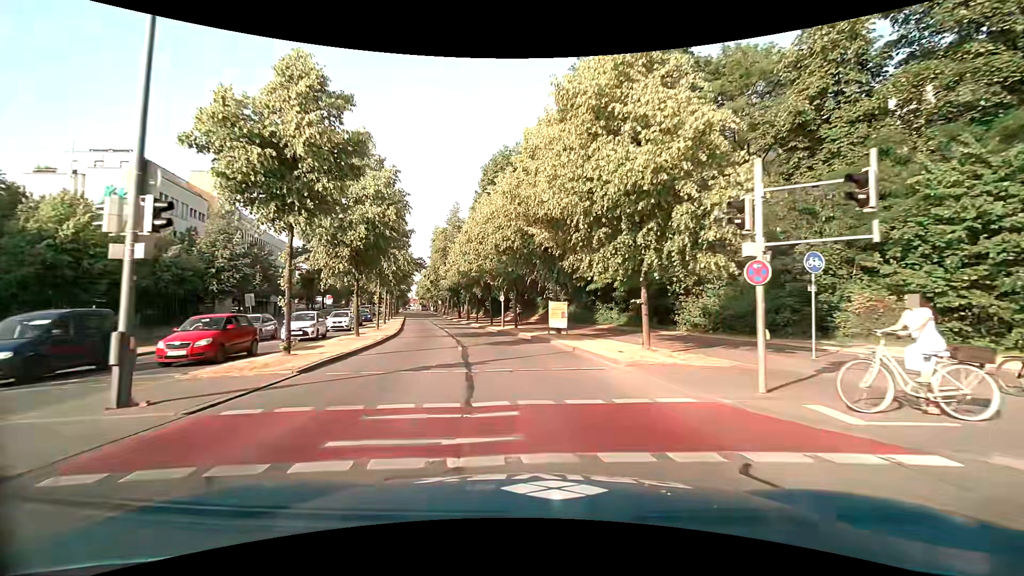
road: primary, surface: asphalt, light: Day
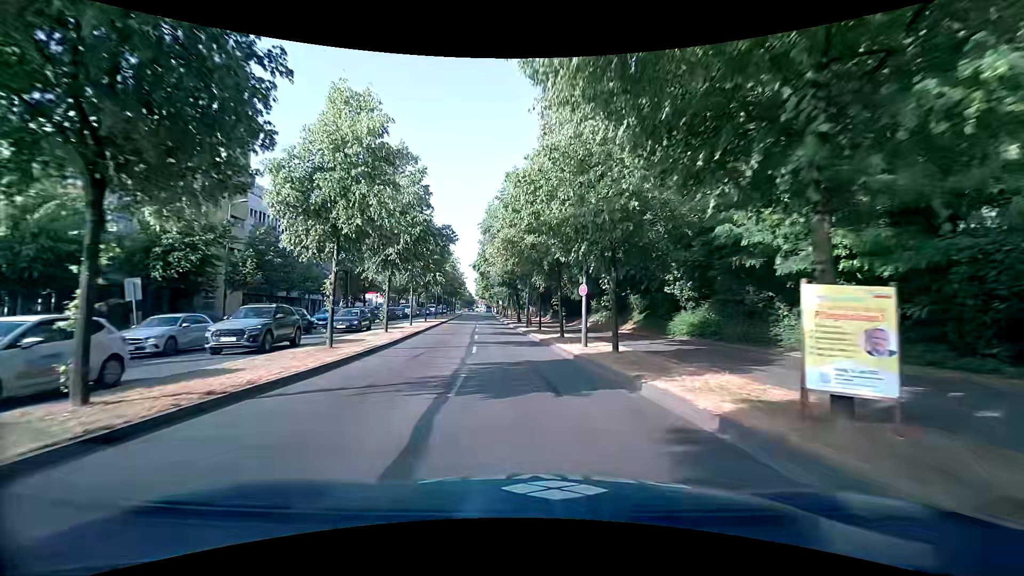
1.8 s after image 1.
(-1.4, +18.1) m; -7°
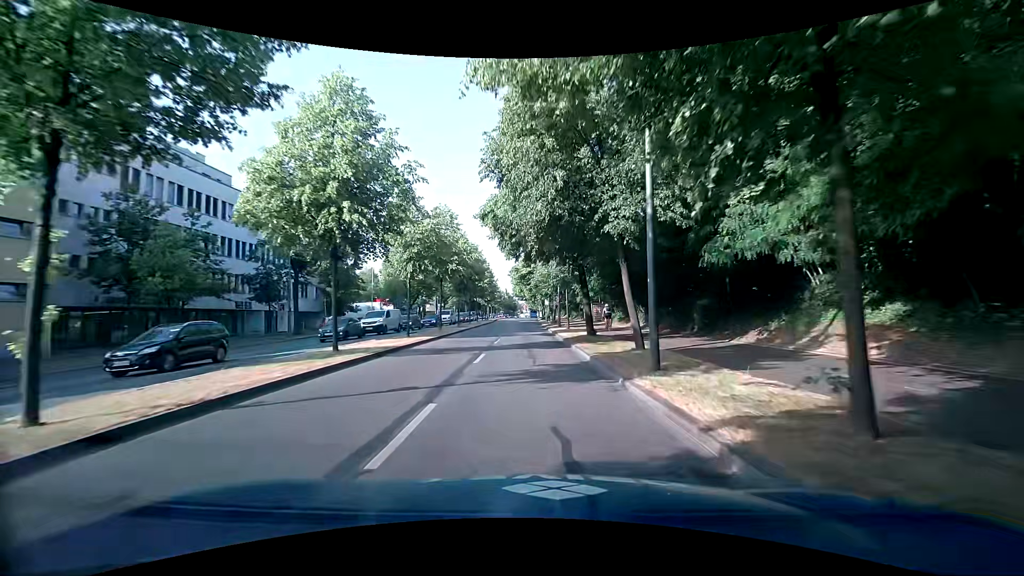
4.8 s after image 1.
(-2.3, +31.0) m; -5°
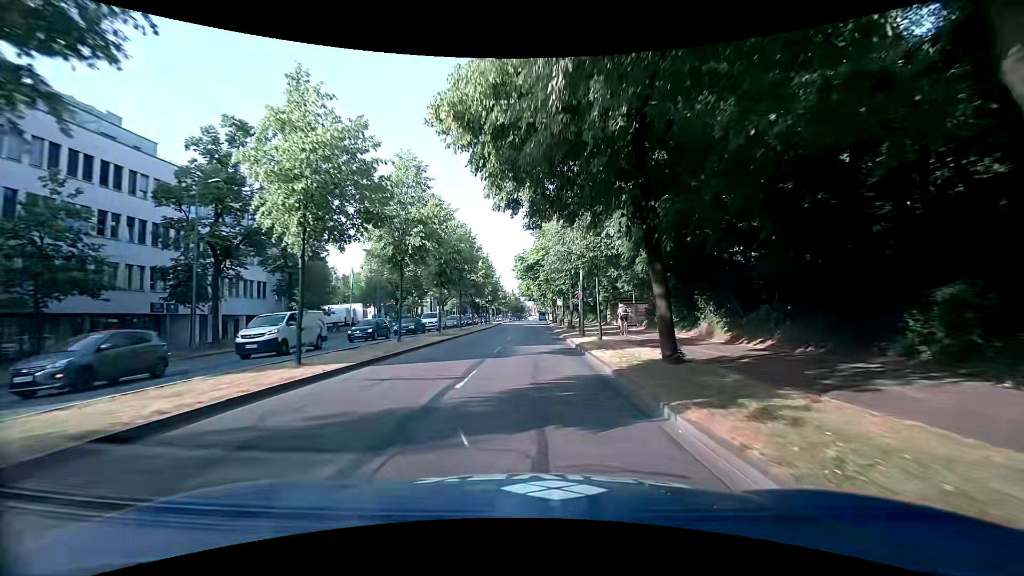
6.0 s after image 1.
(-0.3, +13.3) m; -3°
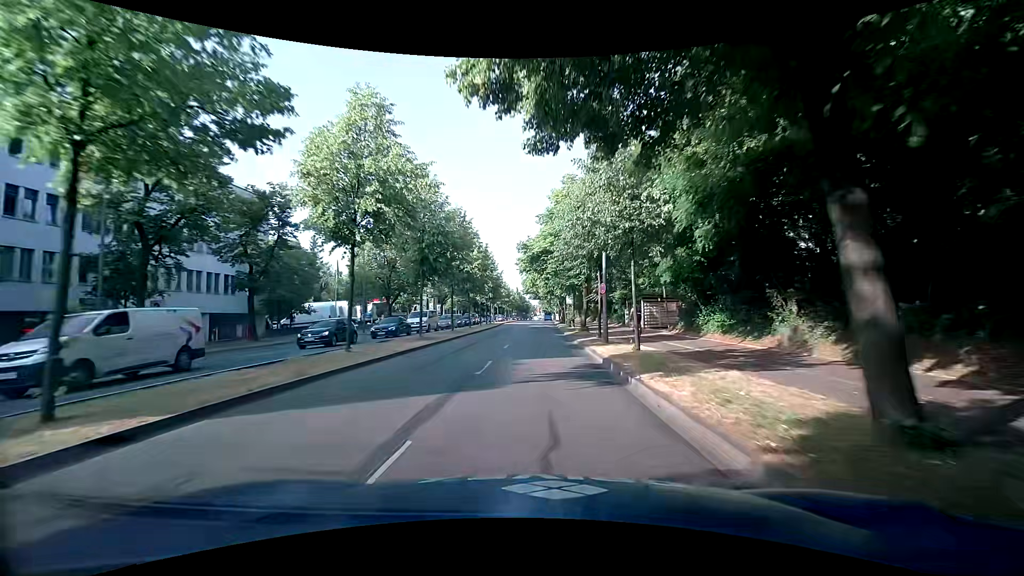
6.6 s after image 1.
(0.0, +7.2) m; 0°
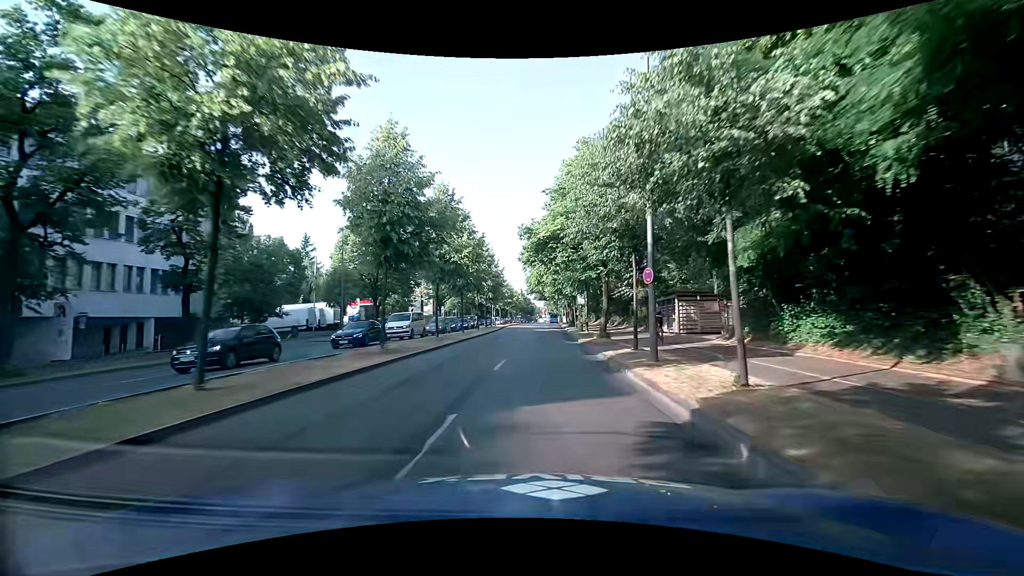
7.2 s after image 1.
(0.0, +7.6) m; 0°
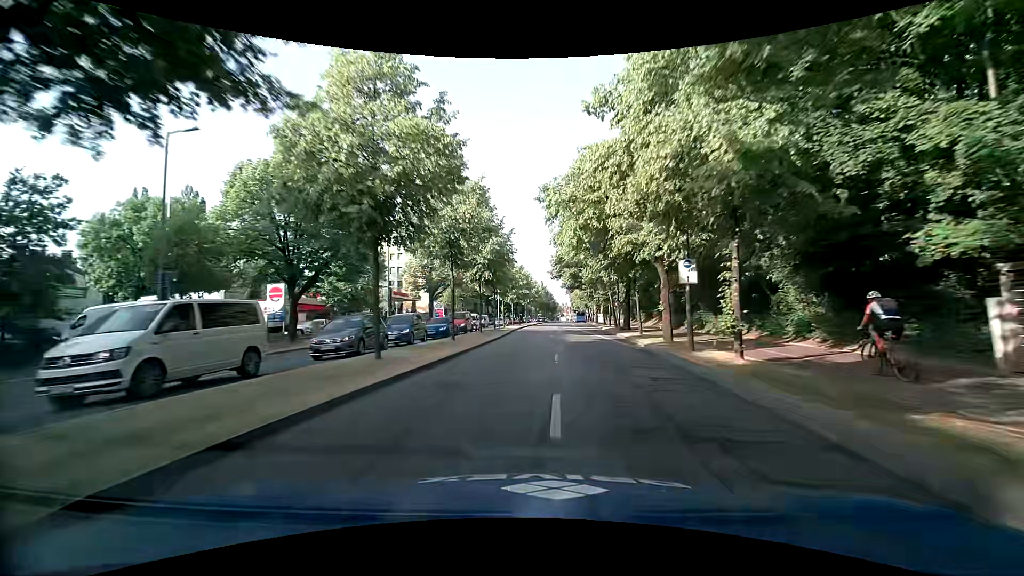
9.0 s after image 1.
(-0.6, +25.6) m; -3°
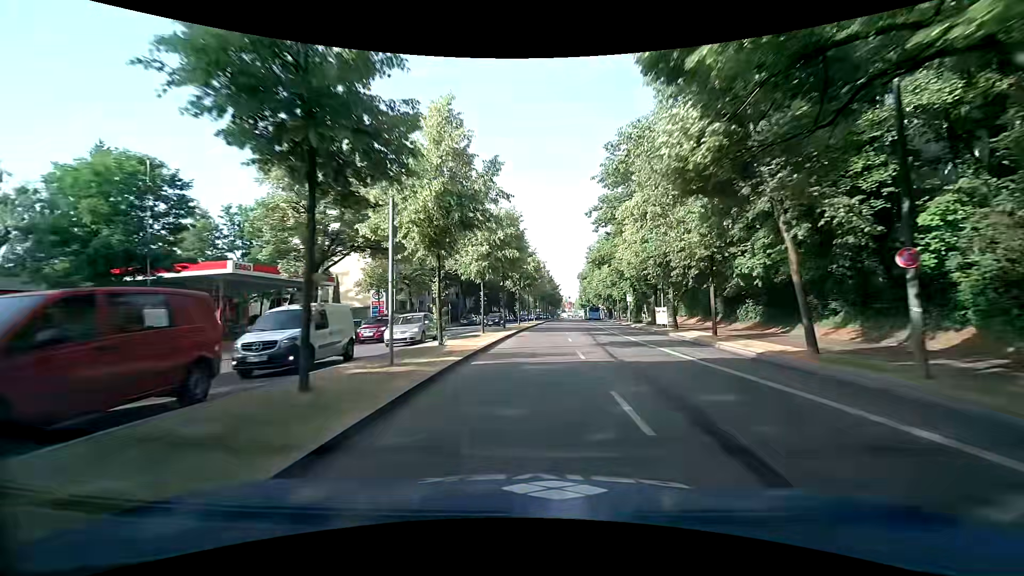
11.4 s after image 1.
(+0.1, +36.0) m; +1°
(0, +10) (0, +20) (0, +30) (0, +40) (+1, +50) (+1, +60) (+2, +70) (+2, +80) (+3, +90) (+3, +100) m
